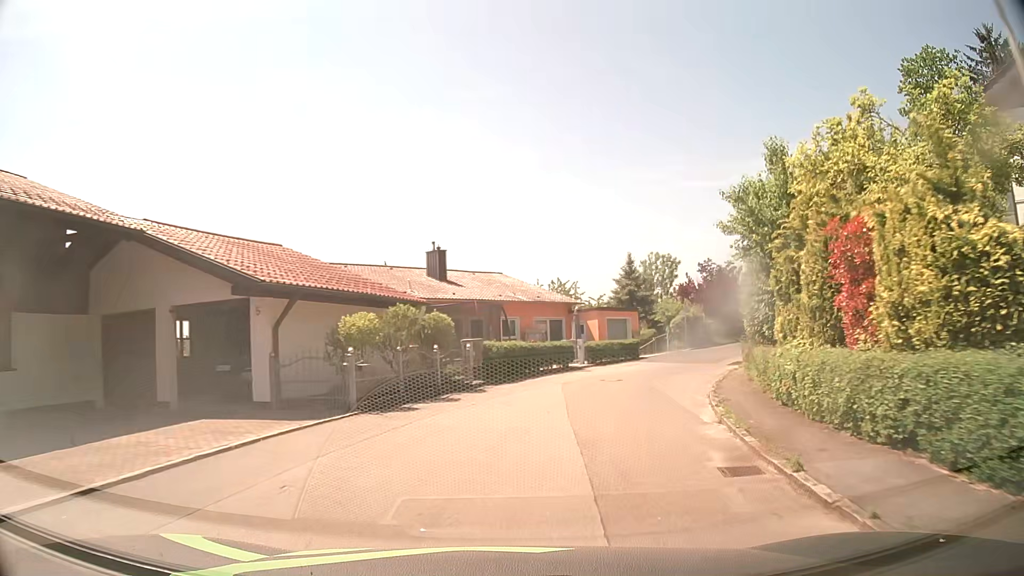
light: Day
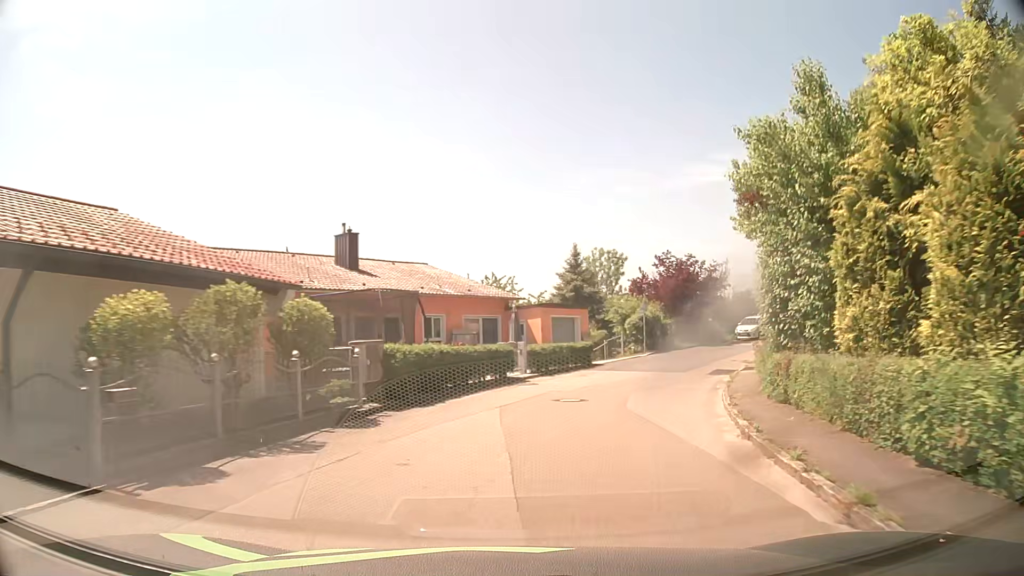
(+0.3, +6.3) m; +6°
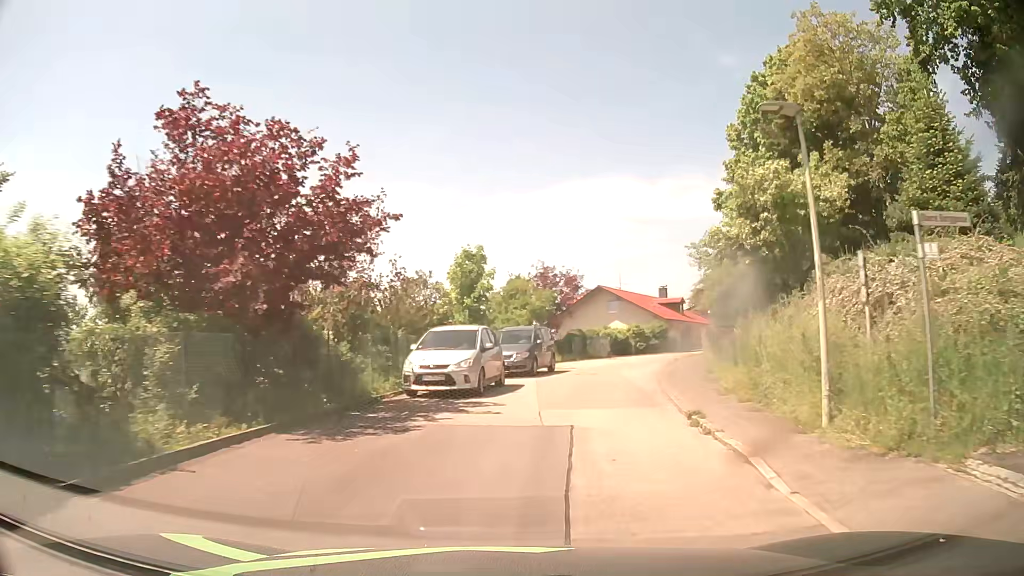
(+8.5, +29.8) m; +31°
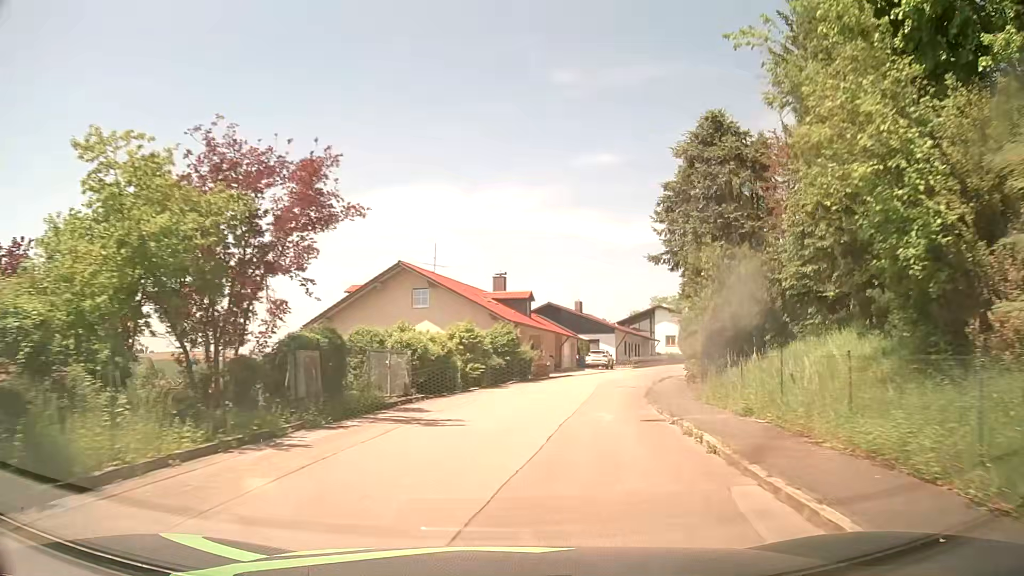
(+3.6, +25.6) m; +16°
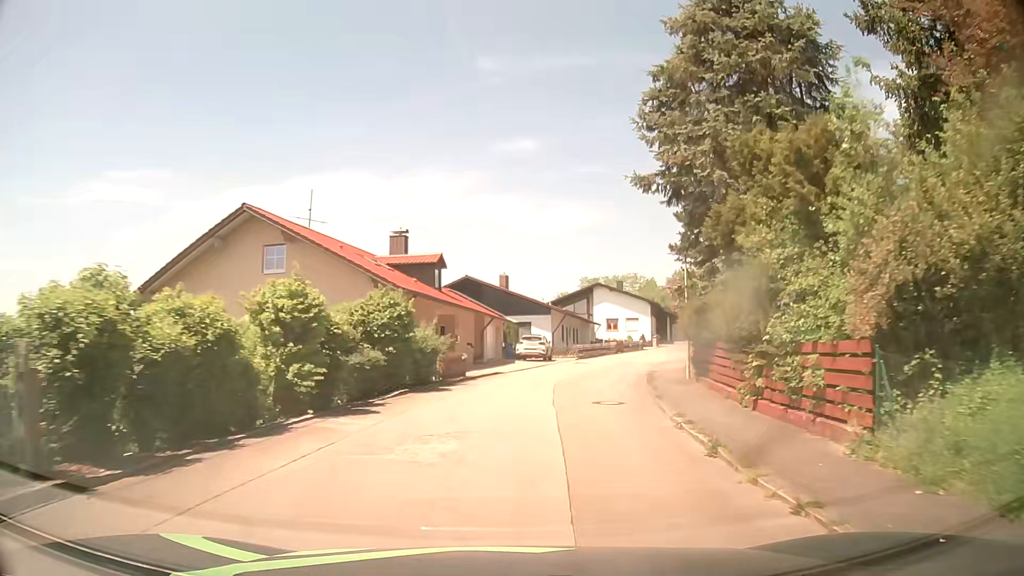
(+0.8, +13.2) m; +7°
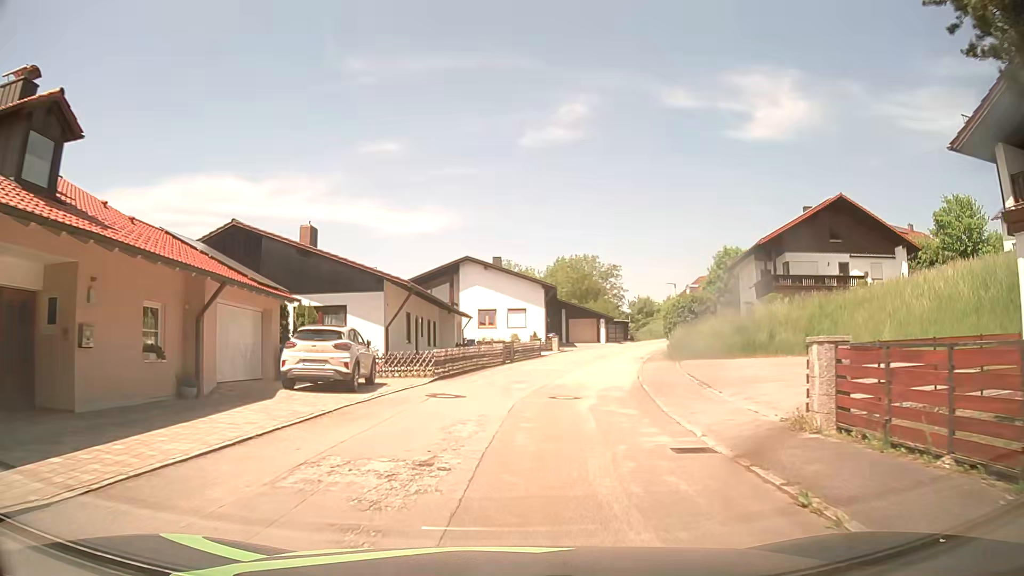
(+2.1, +23.0) m; +12°
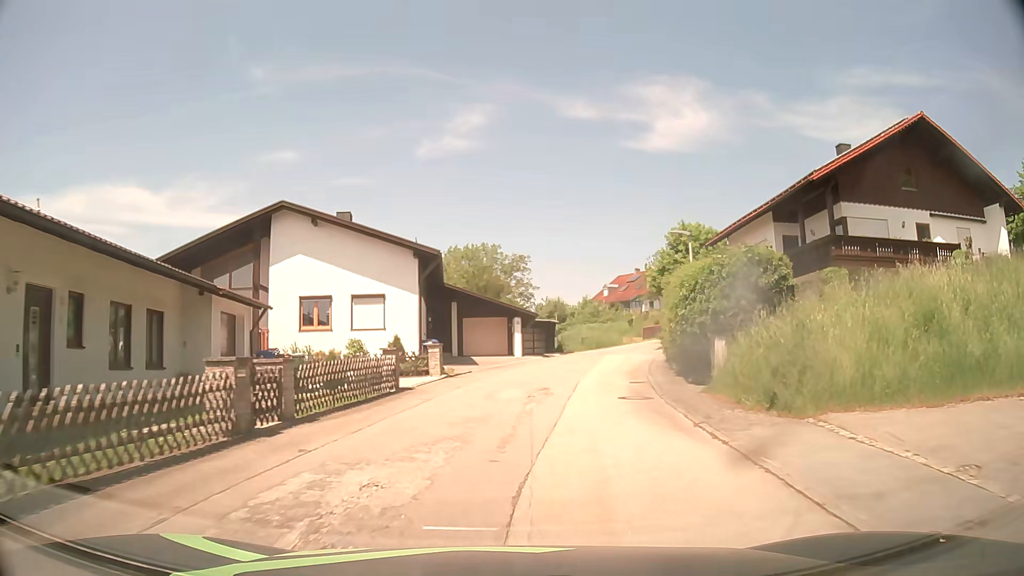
(+1.7, +22.1) m; +9°
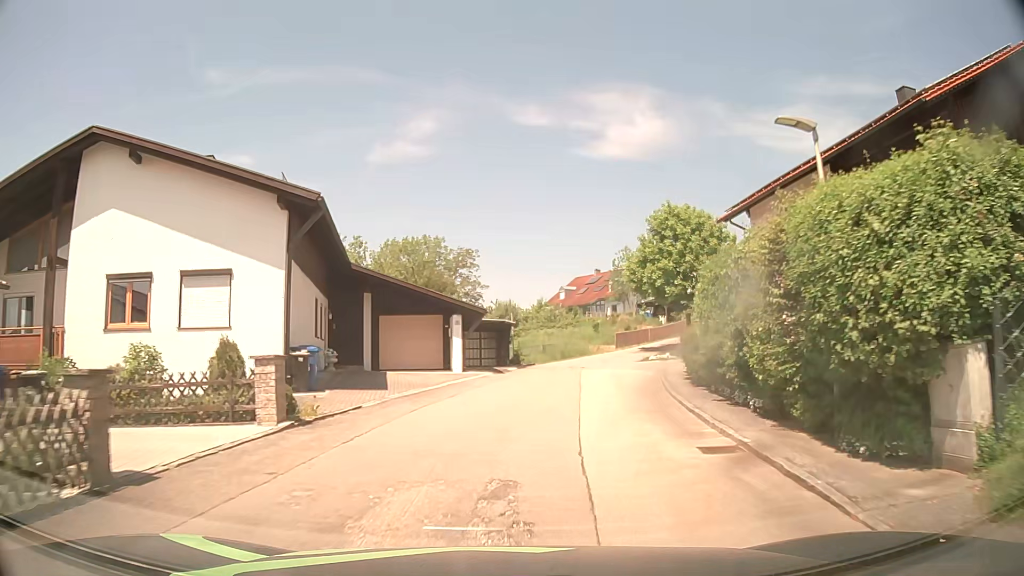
(+0.4, +11.1) m; +4°
(0, +10) (+1, +20) (+3, +30) (+6, +39) (+11, +48) (+17, +56) (+25, +62) (+33, +68) (+39, +76) (+40, +86) m
